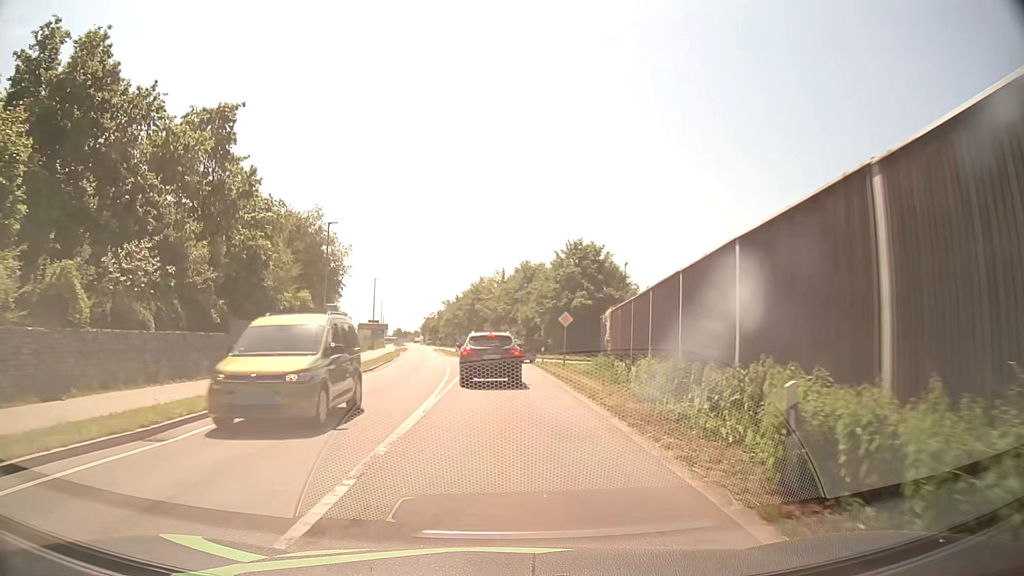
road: secondary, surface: asphalt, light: Day
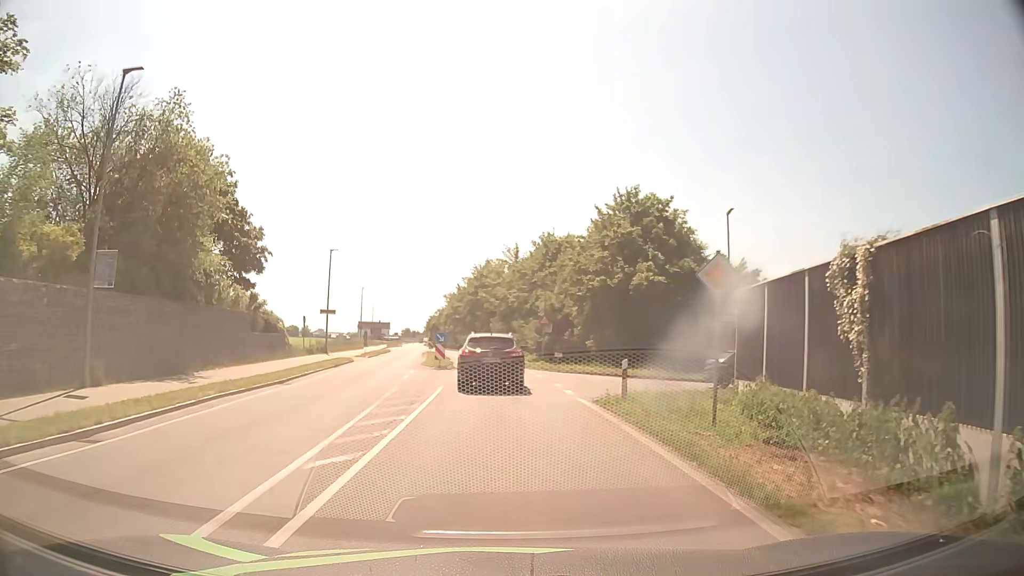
(-0.2, +24.1) m; -1°
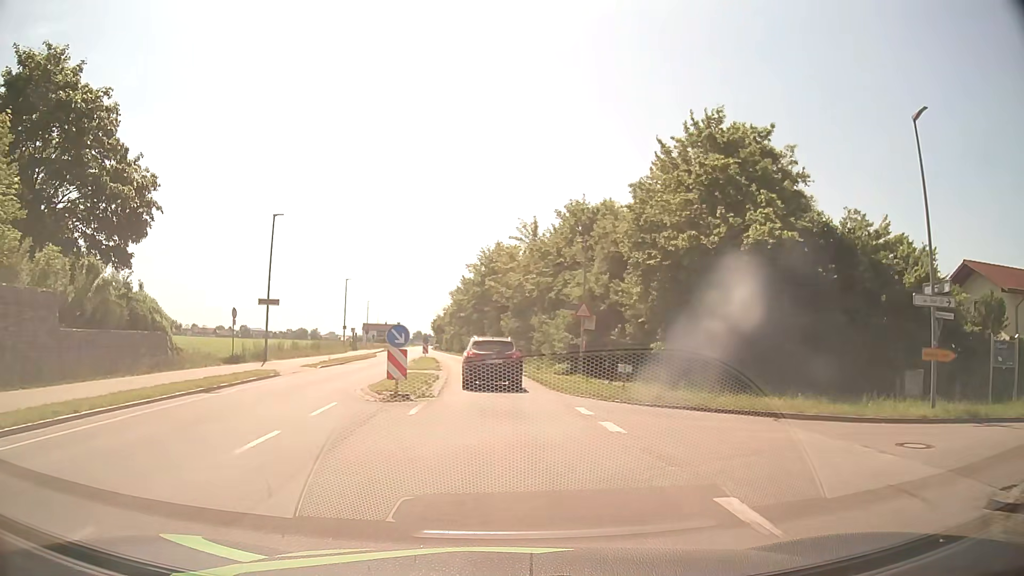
(-0.1, +16.2) m; 0°
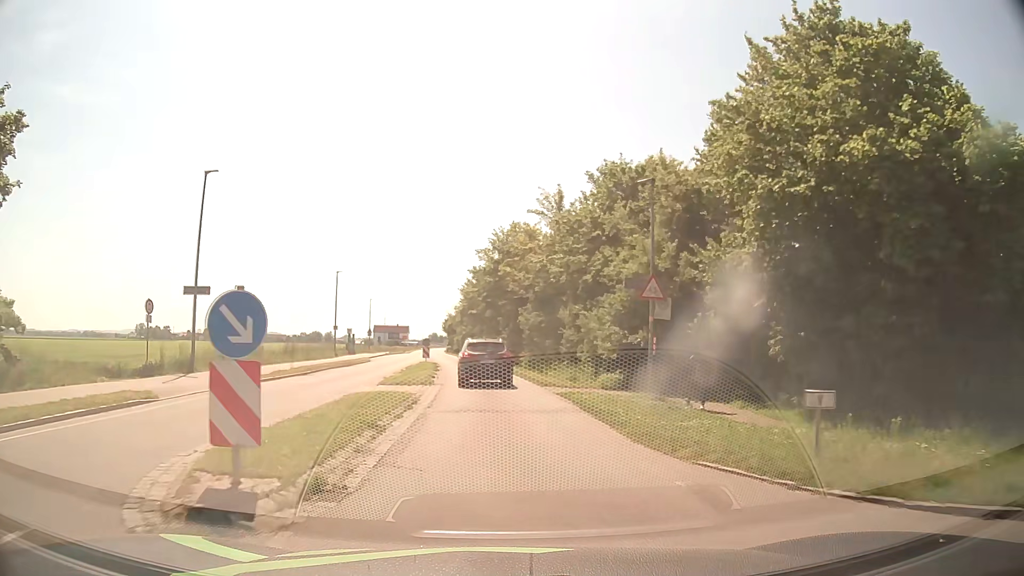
(-0.2, +11.1) m; -2°
(0, +10) (-1, +20) (-1, +30) (-2, +40) (-3, +50) (-4, +60) (-6, +70) (-7, +80) (-8, +90) (-9, +99) m
